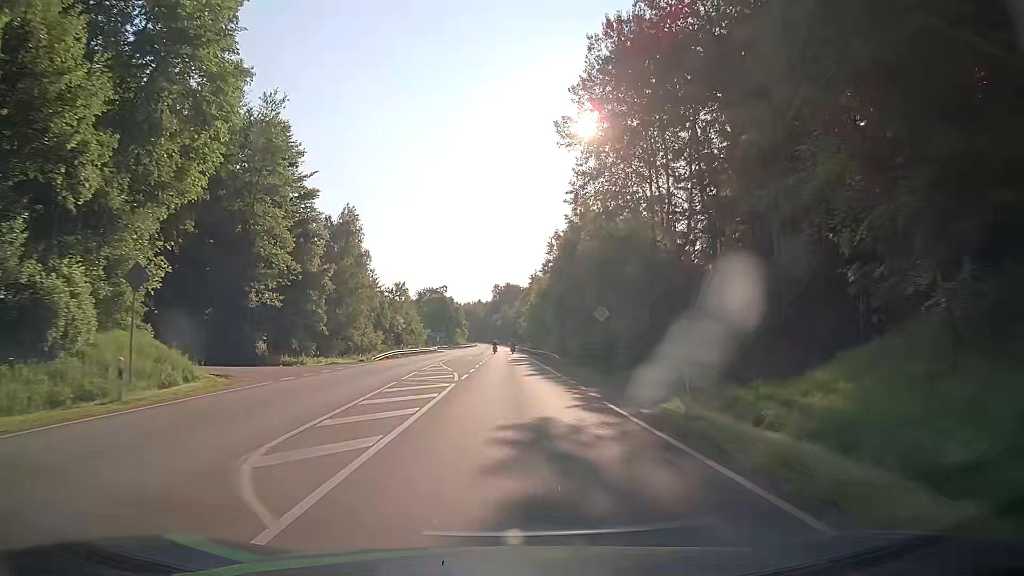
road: secondary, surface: asphalt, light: Day
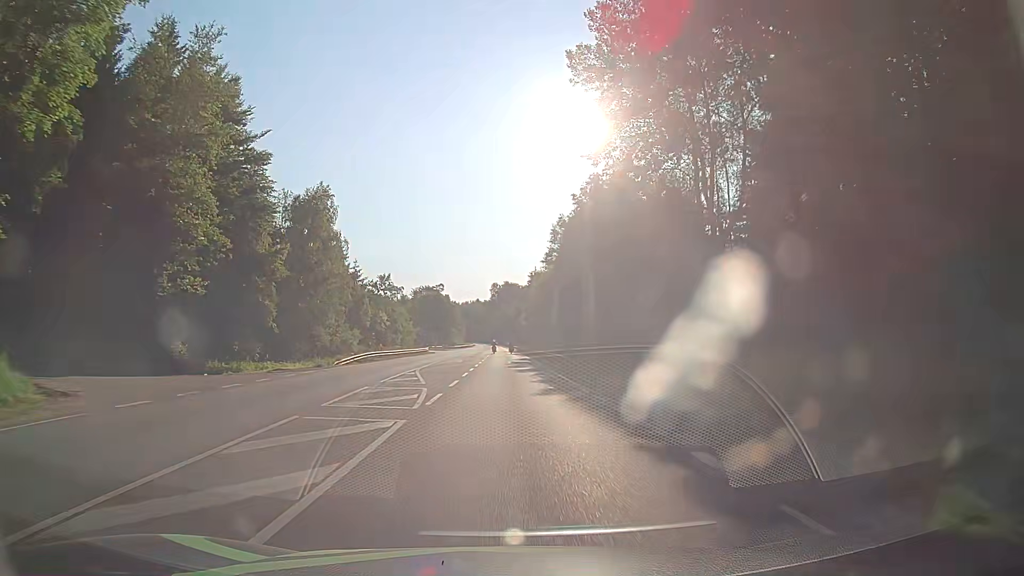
(0.0, +10.7) m; 0°
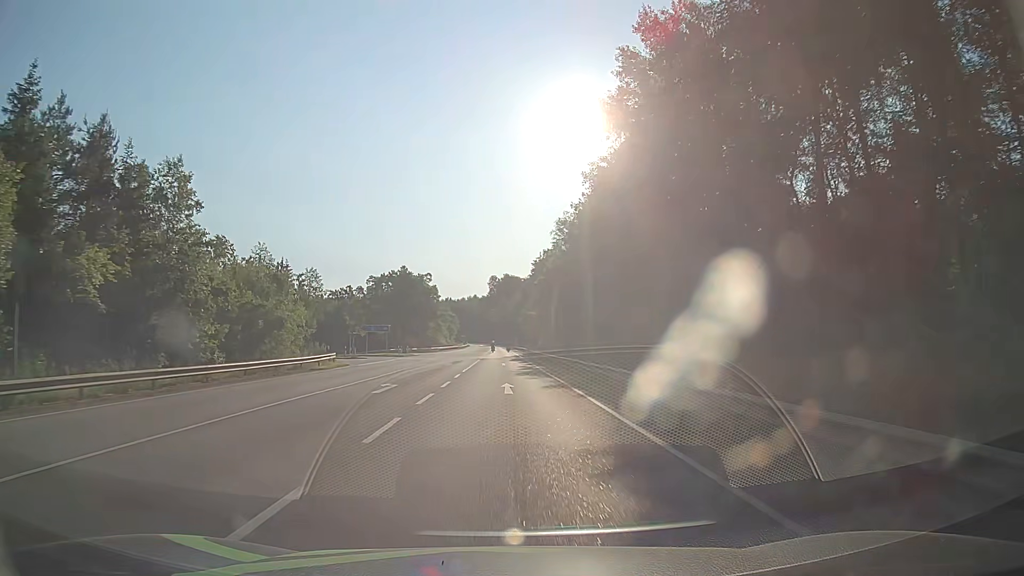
(0.0, +53.7) m; -1°
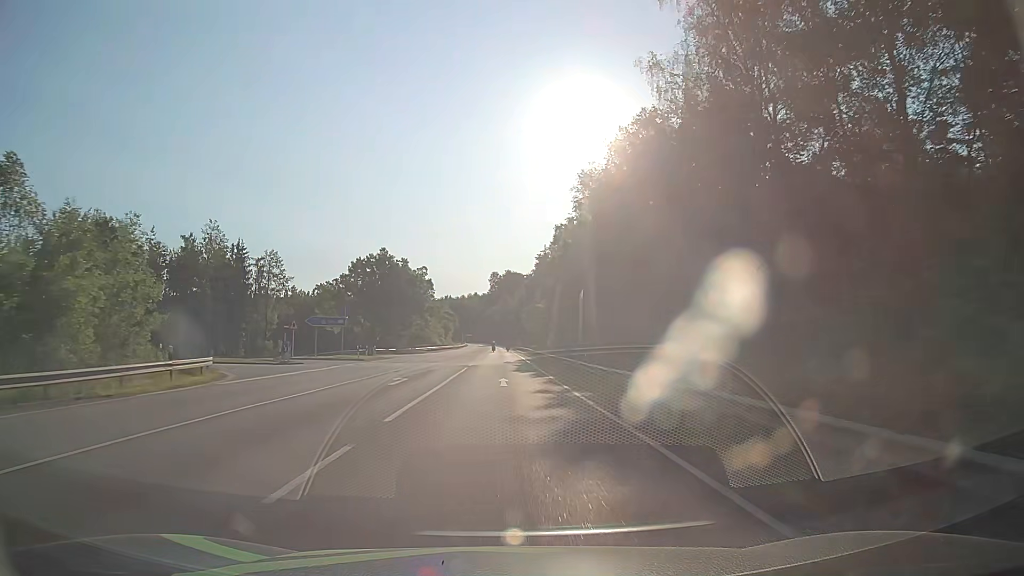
(+0.1, +21.5) m; +1°
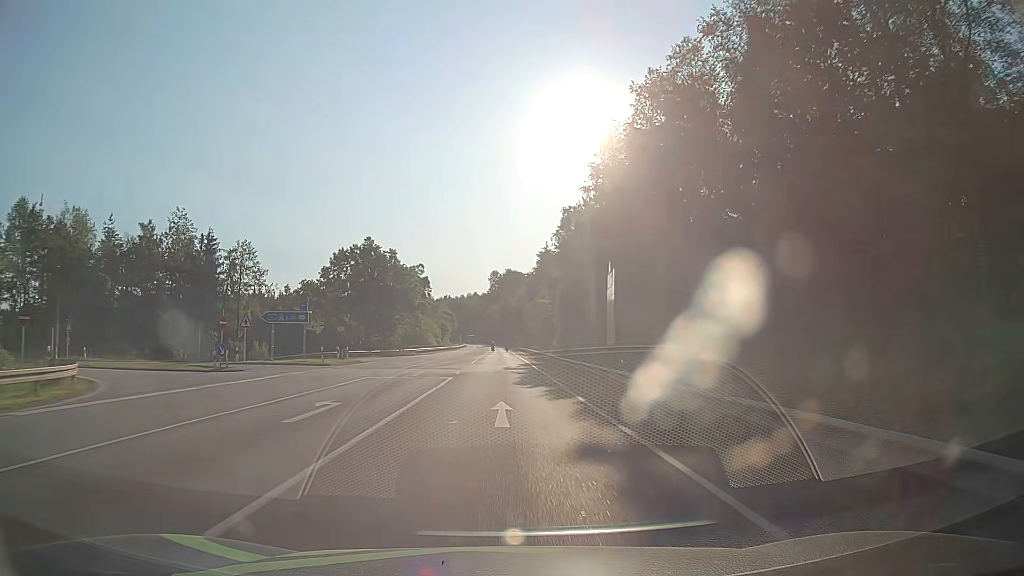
(0.0, +10.8) m; -1°
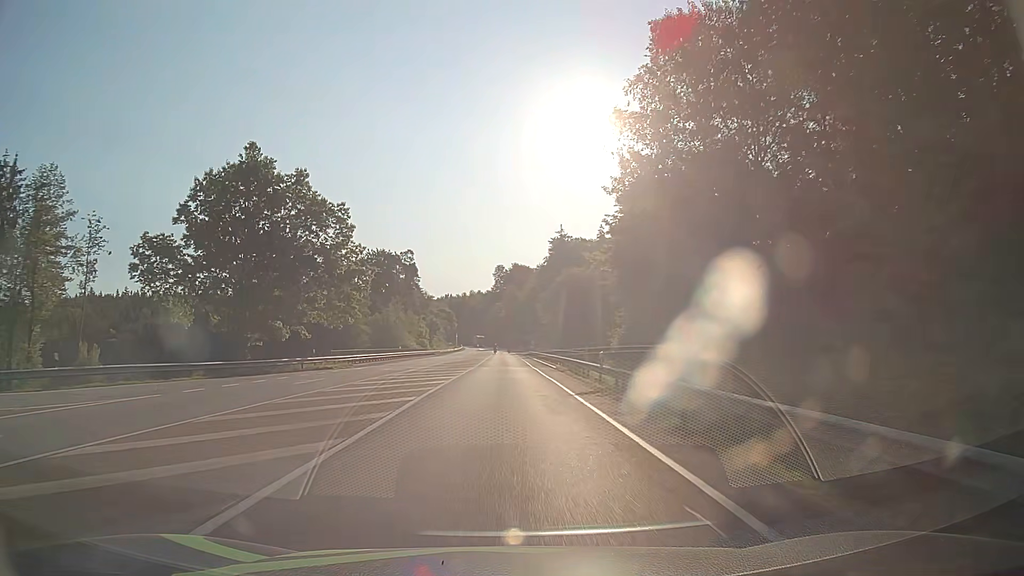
(-0.1, +43.1) m; 0°
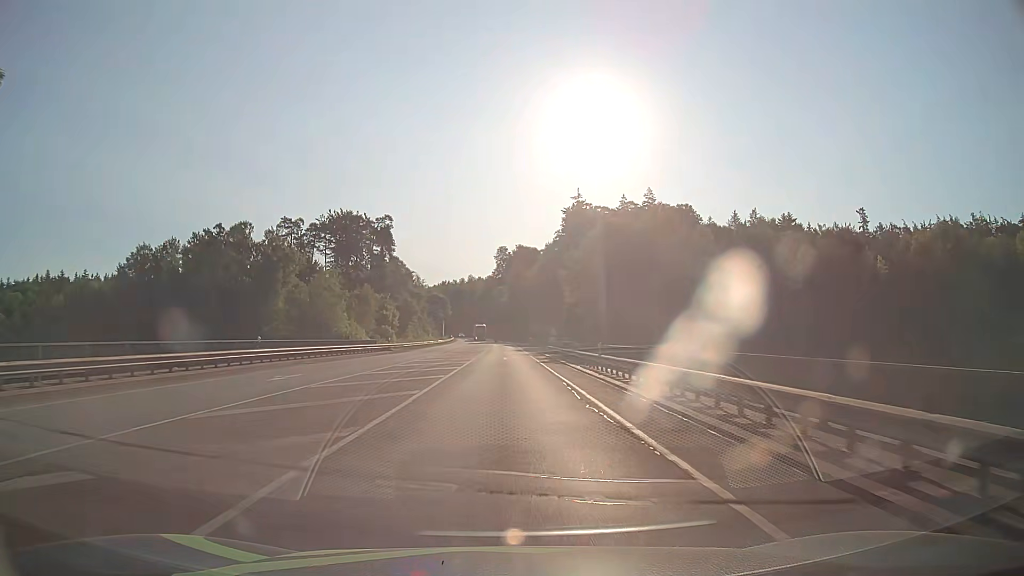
(-0.2, +43.1) m; -1°
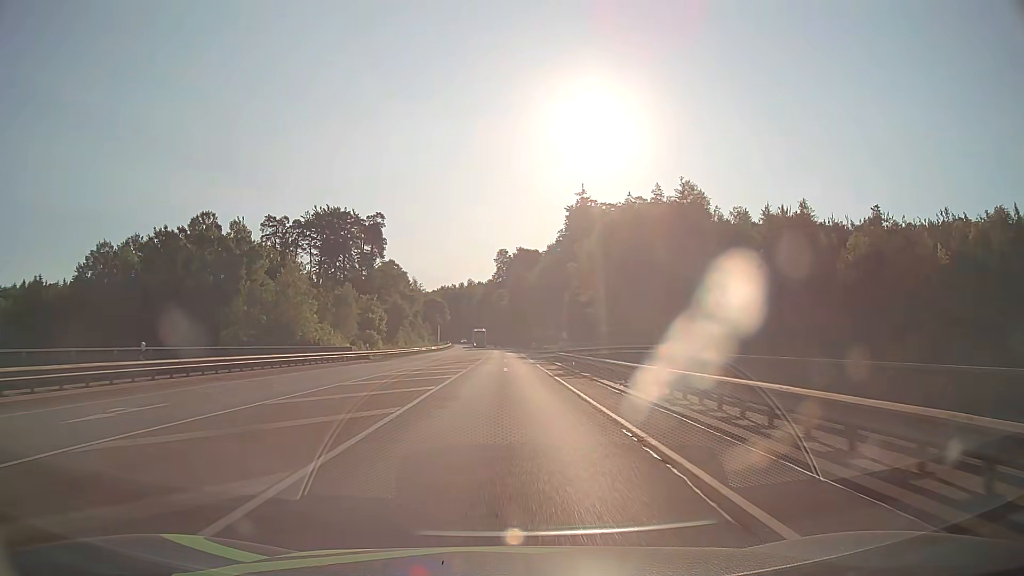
(+0.1, +10.8) m; 0°
(0, +10) (0, +20) (0, +30) (0, +40) (0, +50) (0, +60) (0, +70) (0, +80) (0, +90) (-1, +100) m
